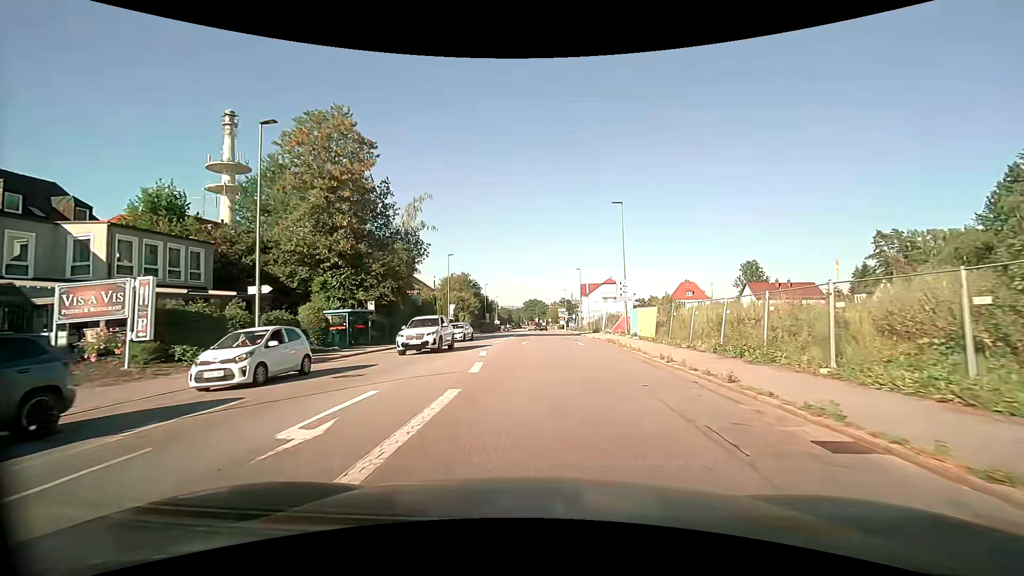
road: tertiary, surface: asphalt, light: Day
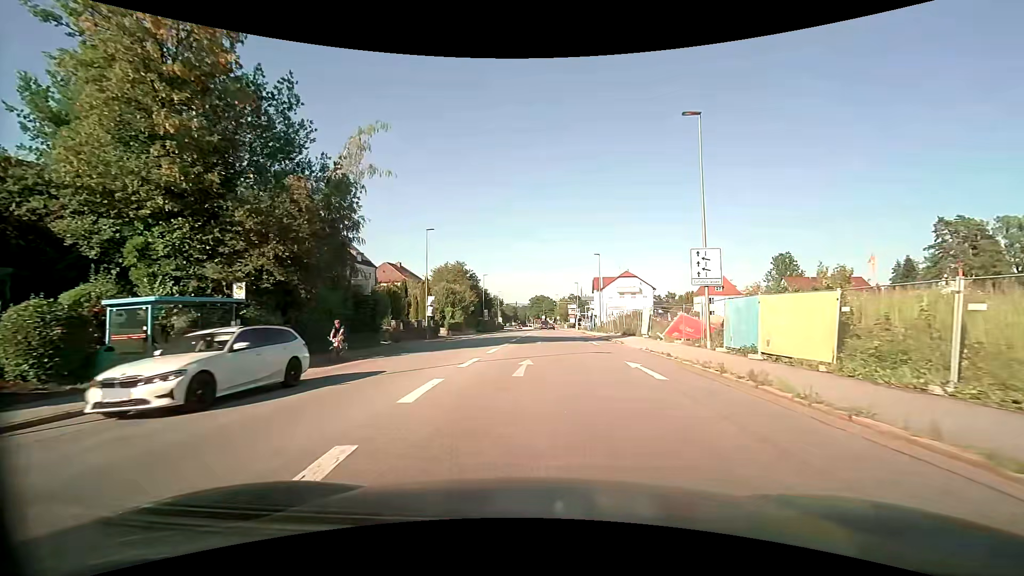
(-0.1, +16.5) m; -1°
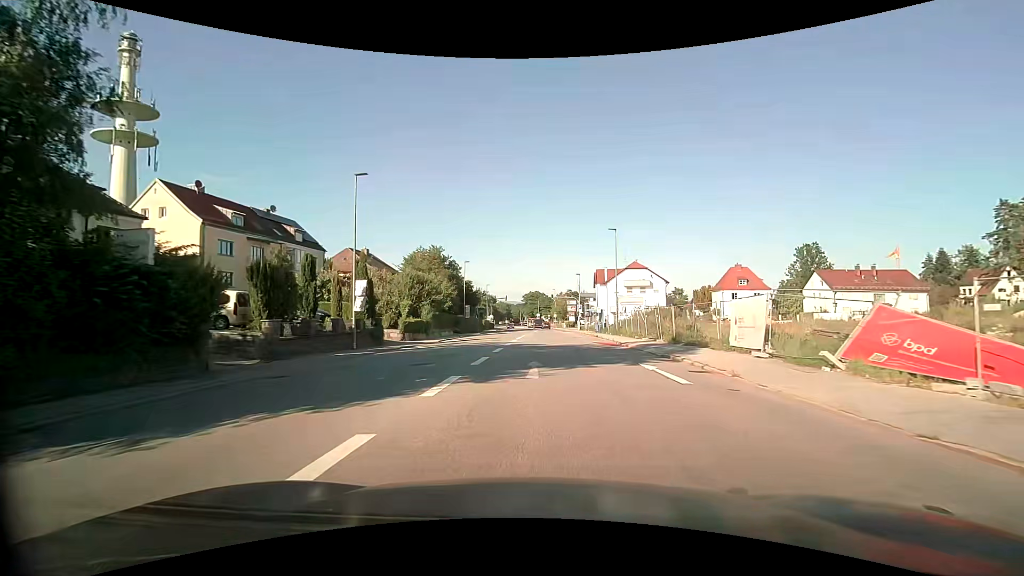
(+0.1, +17.6) m; +1°
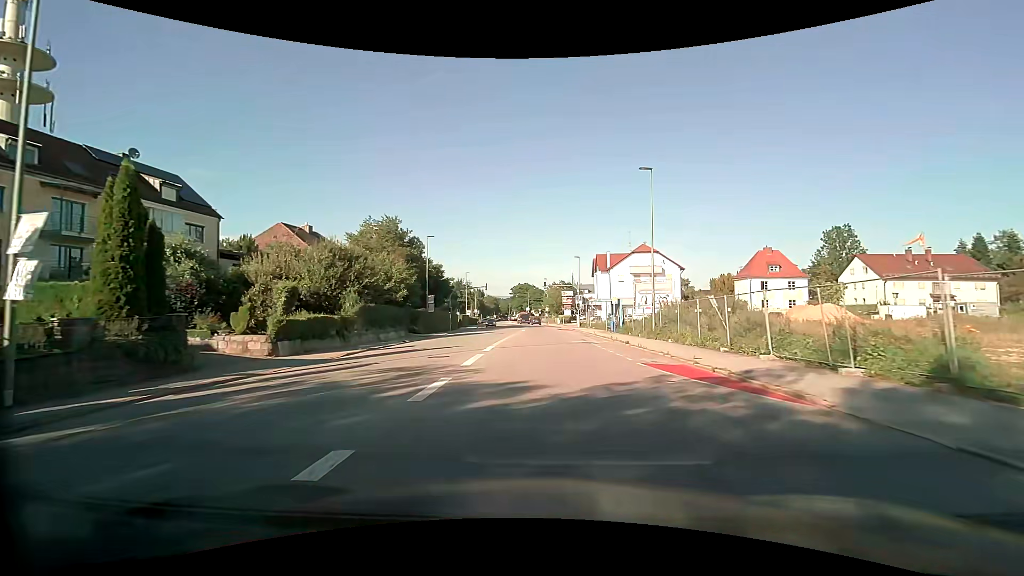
(+0.2, +18.6) m; +1°
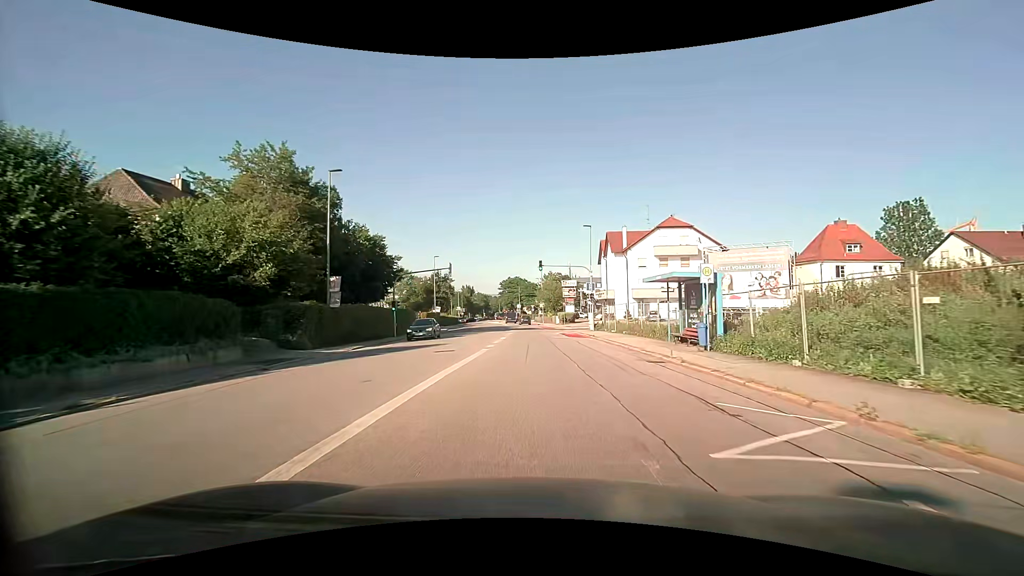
(+0.2, +23.4) m; +1°
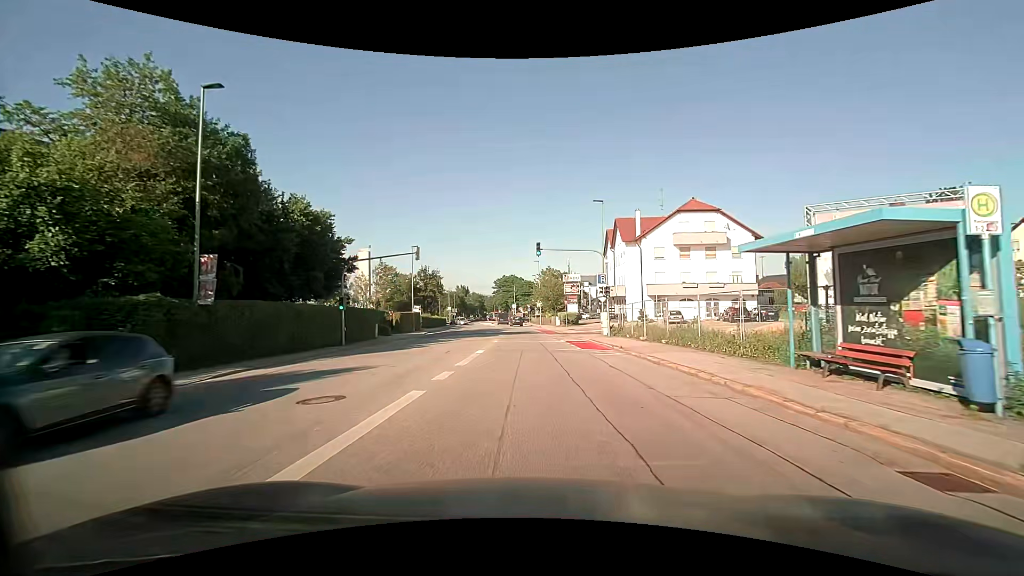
(0.0, +11.0) m; +1°
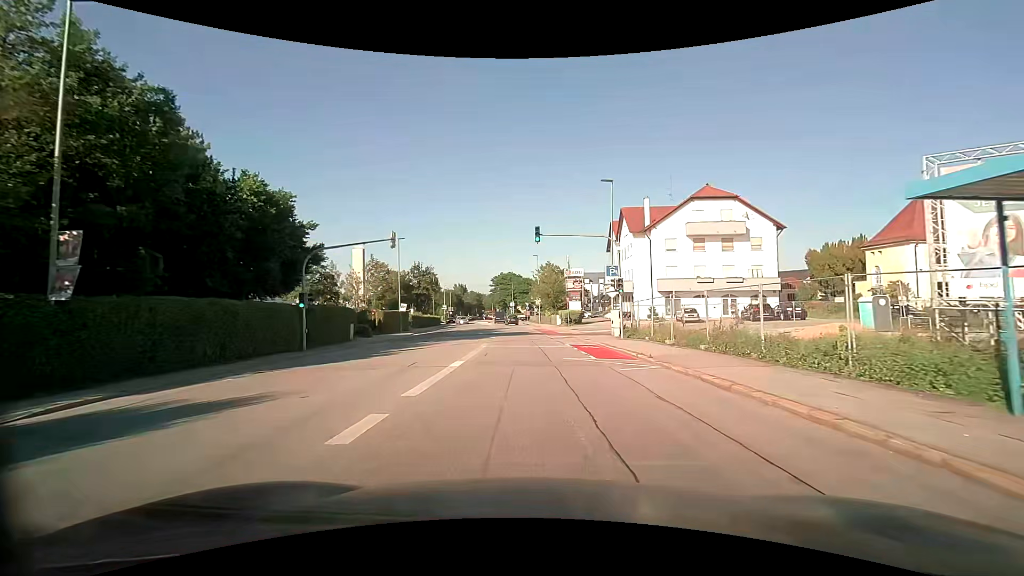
(0.0, +5.3) m; 0°
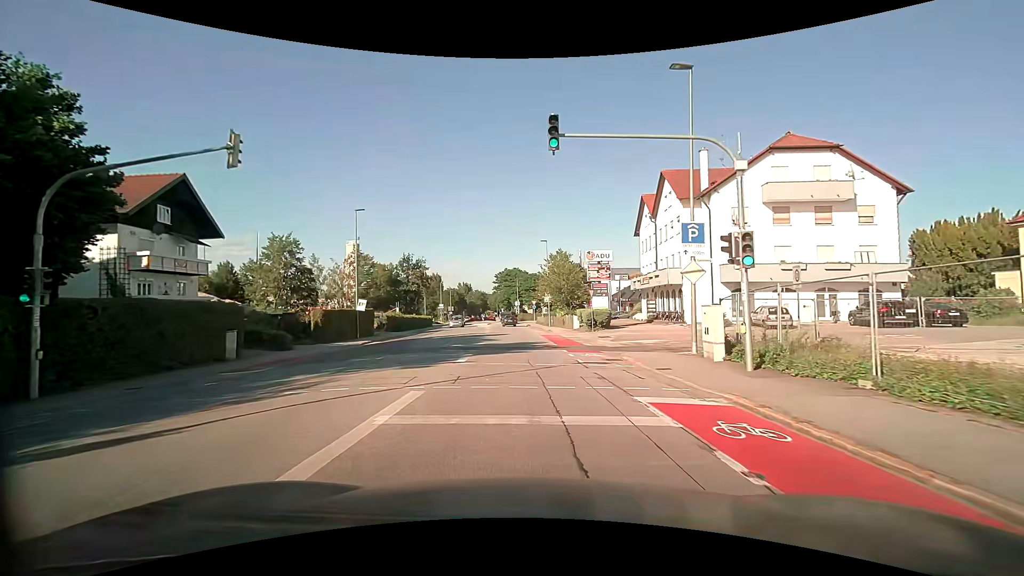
(-0.1, +15.2) m; -1°
(0, +10) (0, +20) (-1, +30) (-2, +40) (-3, +50) (-4, +60) (-4, +70) (-5, +80) (-5, +90) (0, +98) m
